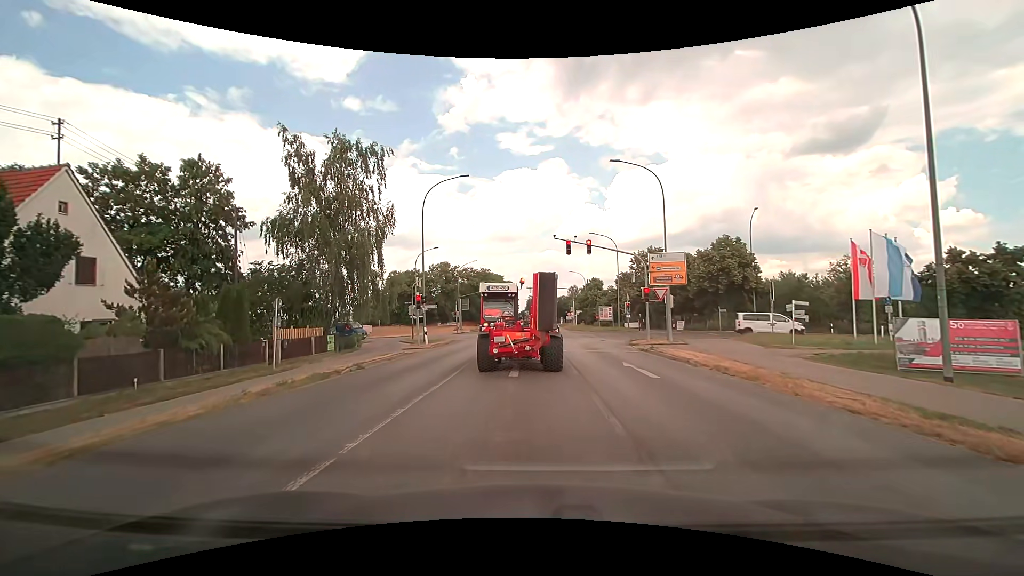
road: tertiary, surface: asphalt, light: Day
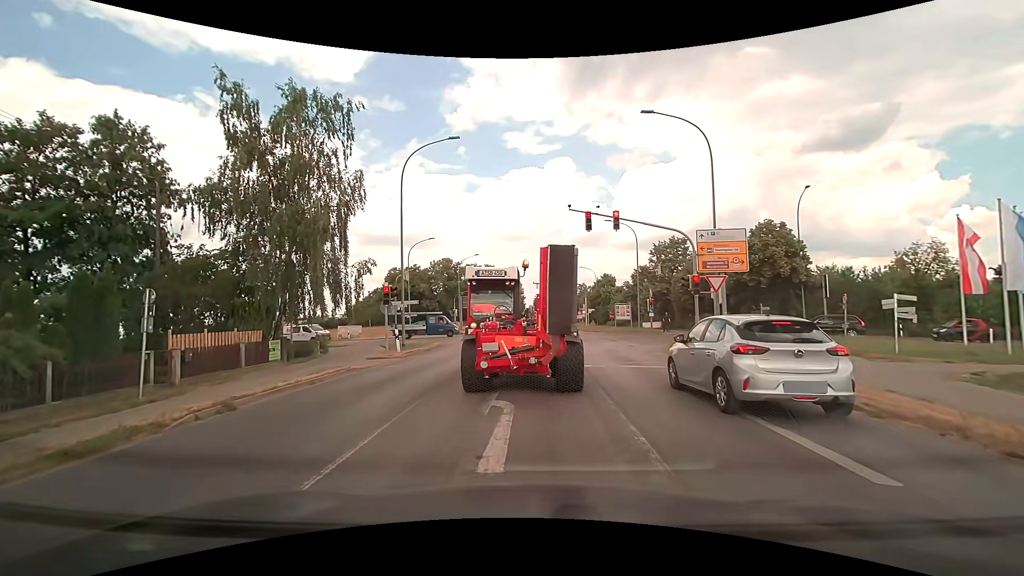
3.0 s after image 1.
(0.0, +7.4) m; +2°
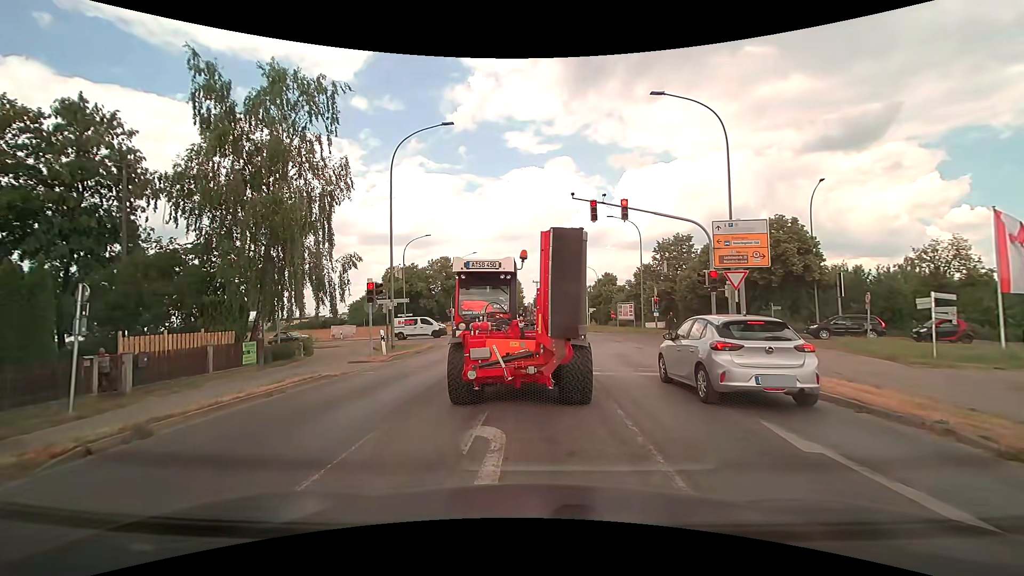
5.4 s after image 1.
(-0.1, +2.0) m; -2°
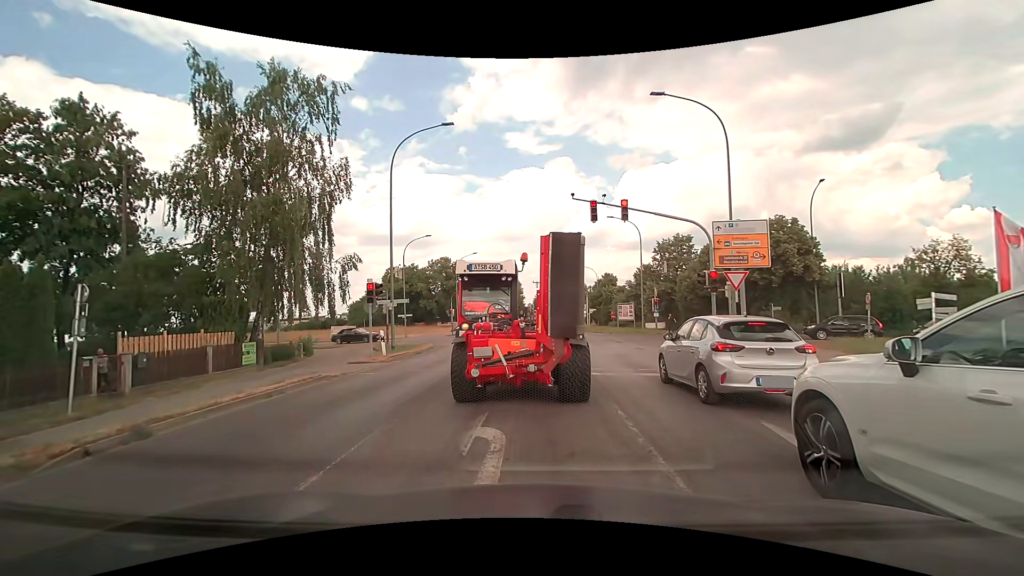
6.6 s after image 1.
(0.0, 0.0) m; 0°
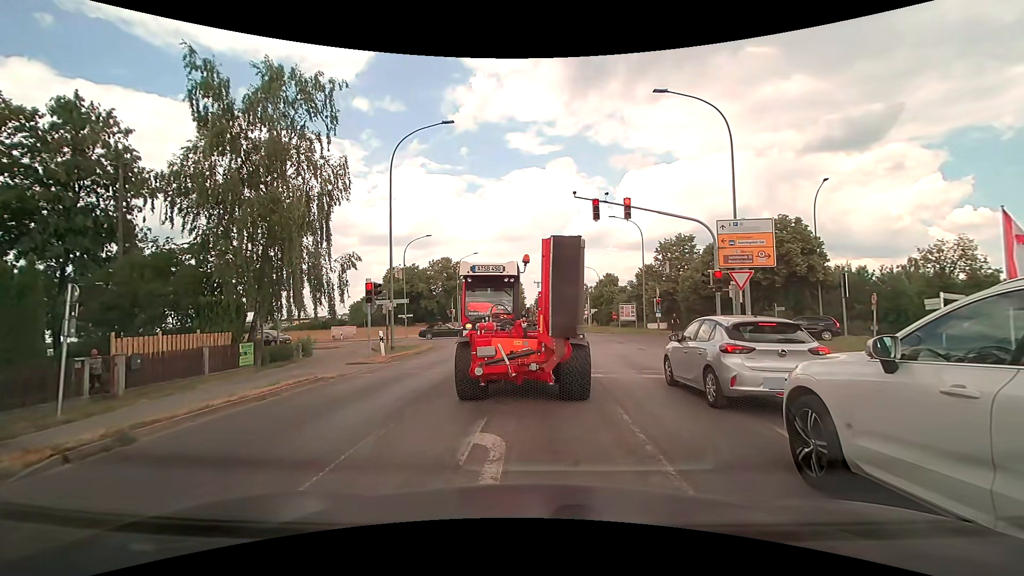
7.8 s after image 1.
(0.0, +0.3) m; 0°
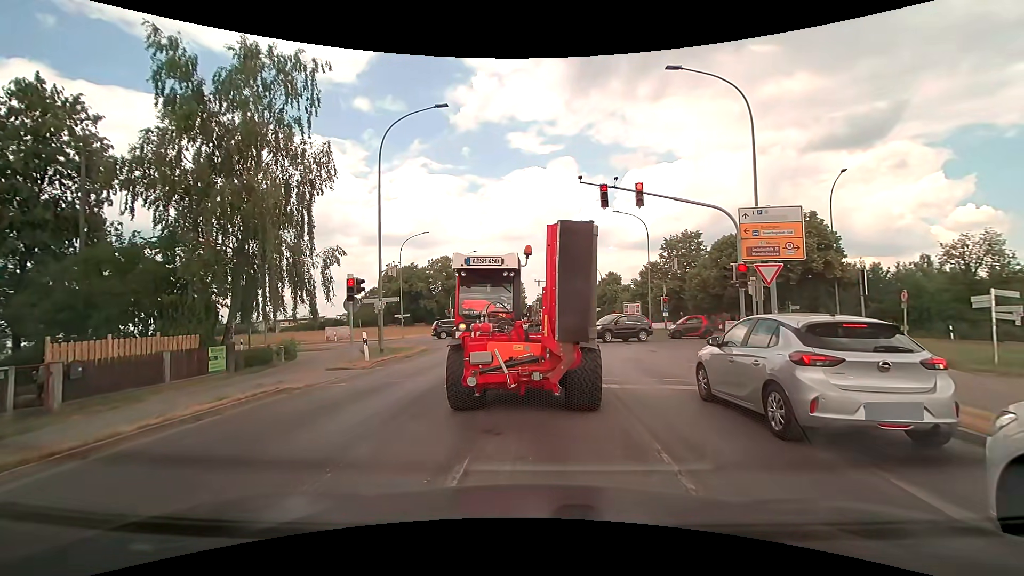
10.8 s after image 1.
(0.0, +2.0) m; 0°
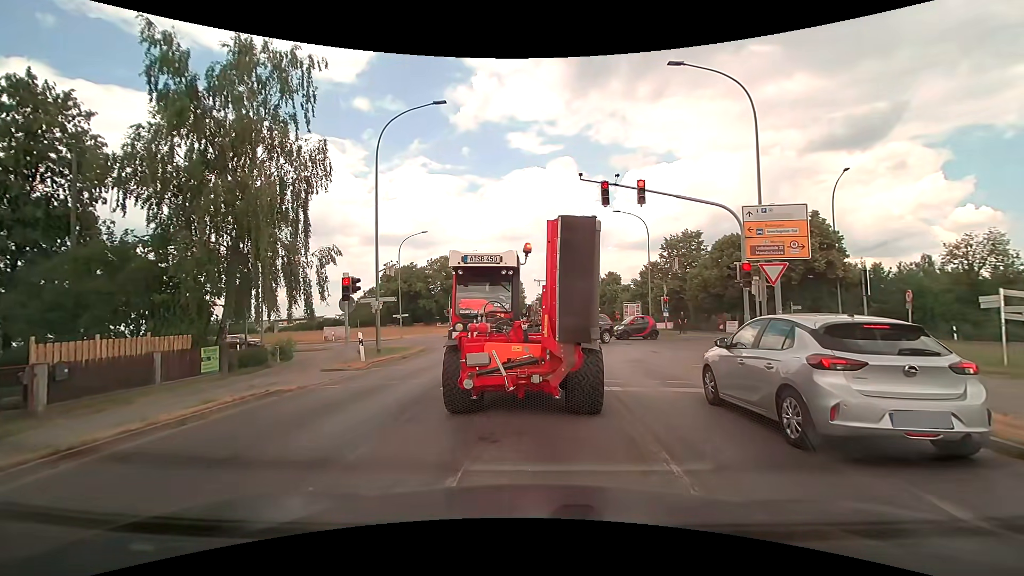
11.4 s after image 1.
(0.0, +0.4) m; 0°
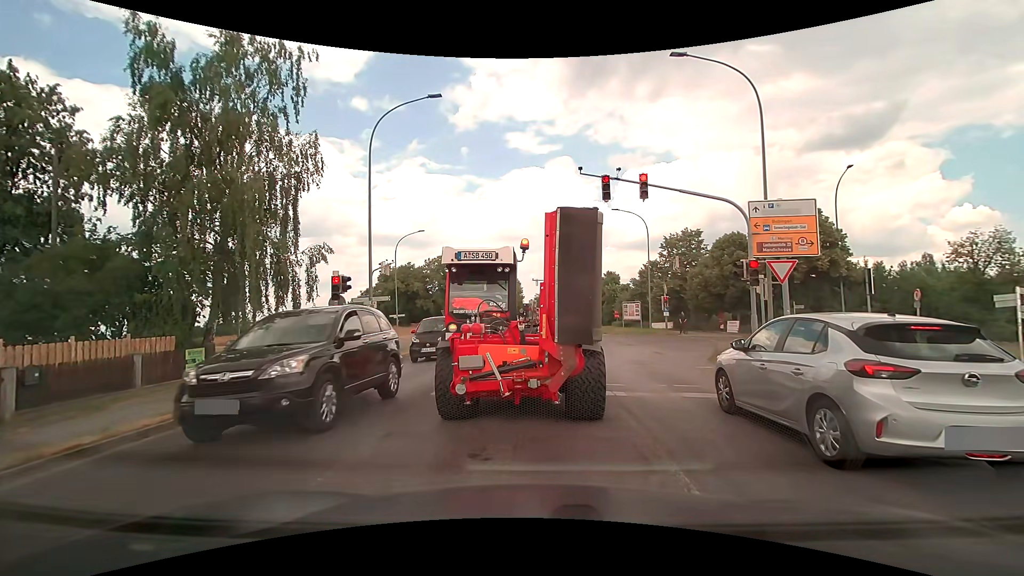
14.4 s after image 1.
(0.0, +0.8) m; 0°
